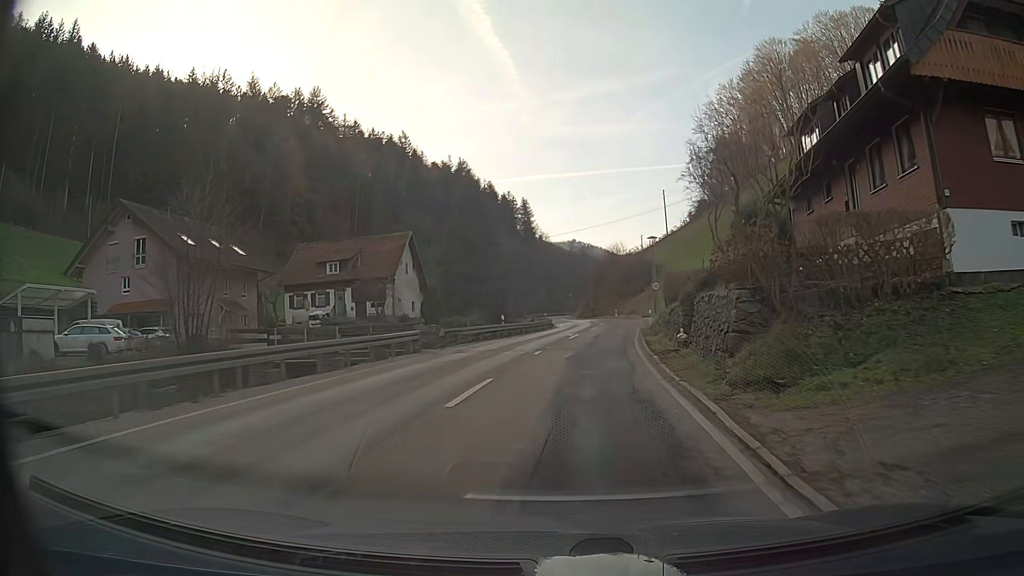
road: secondary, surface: asphalt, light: Day
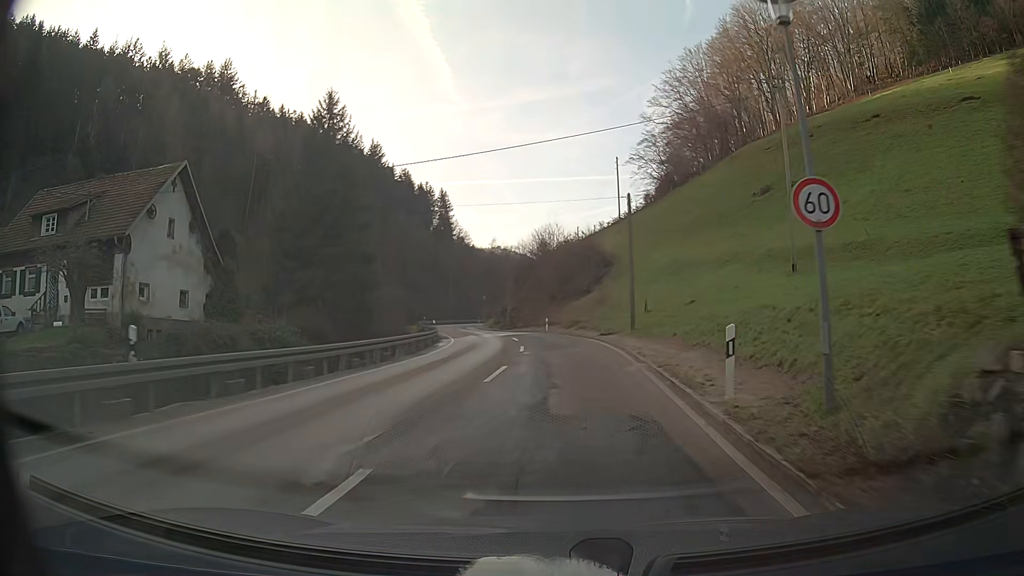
(+1.9, +31.7) m; +6°
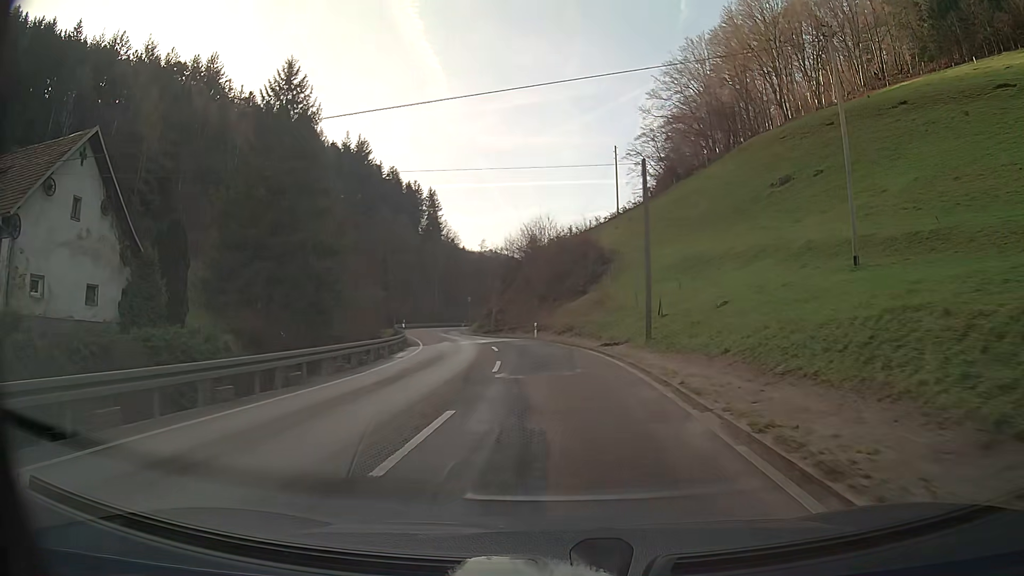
(0.0, +7.9) m; +1°
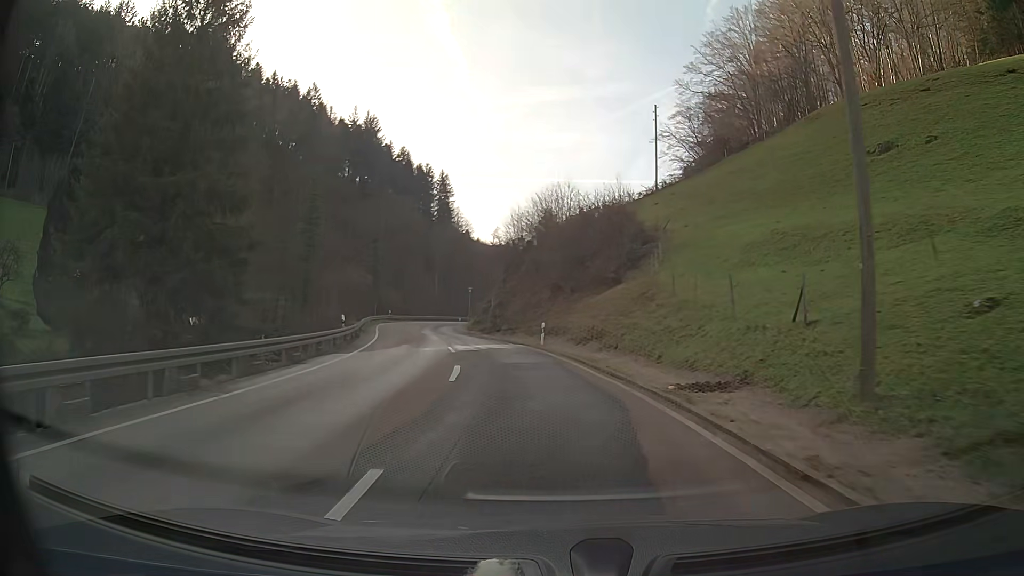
(-0.2, +15.8) m; -2°
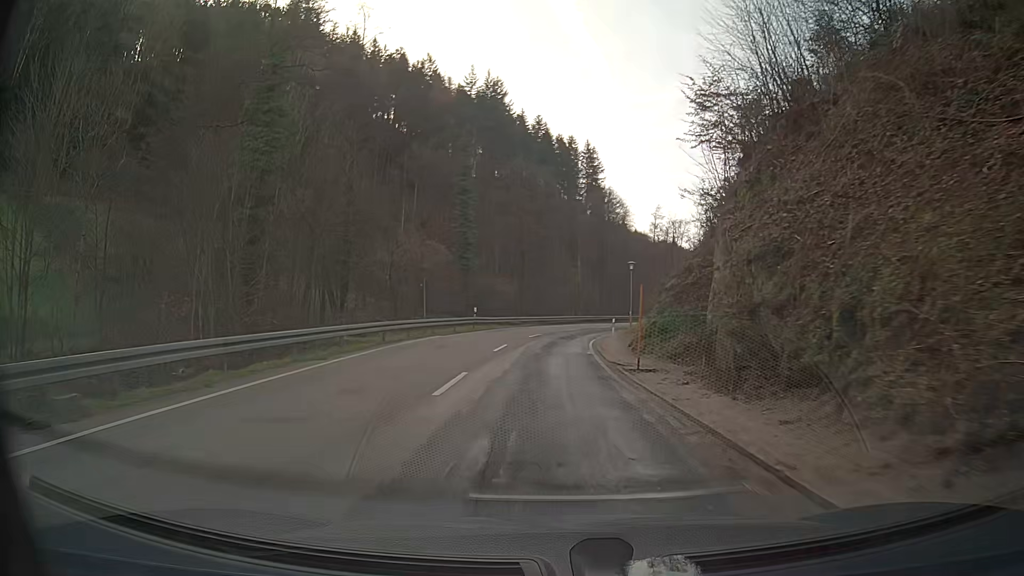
(-4.6, +39.0) m; -12°
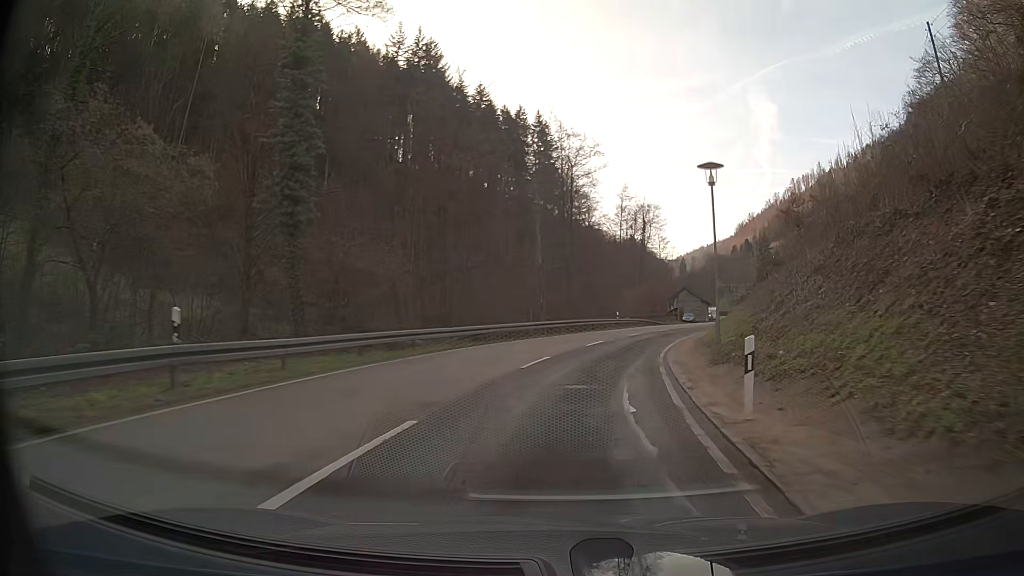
(+0.8, +31.0) m; +6°
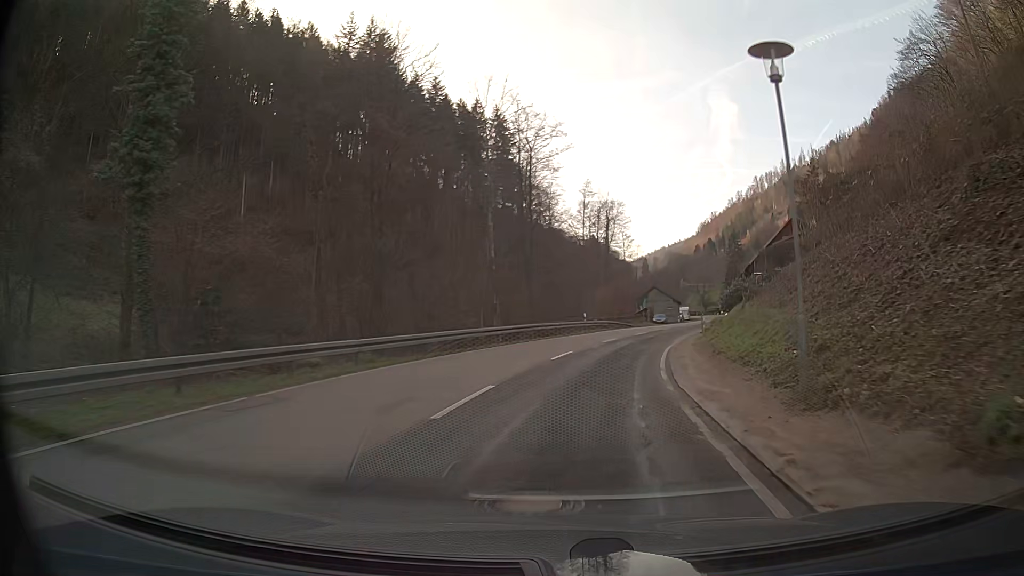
(+0.2, +7.5) m; +3°
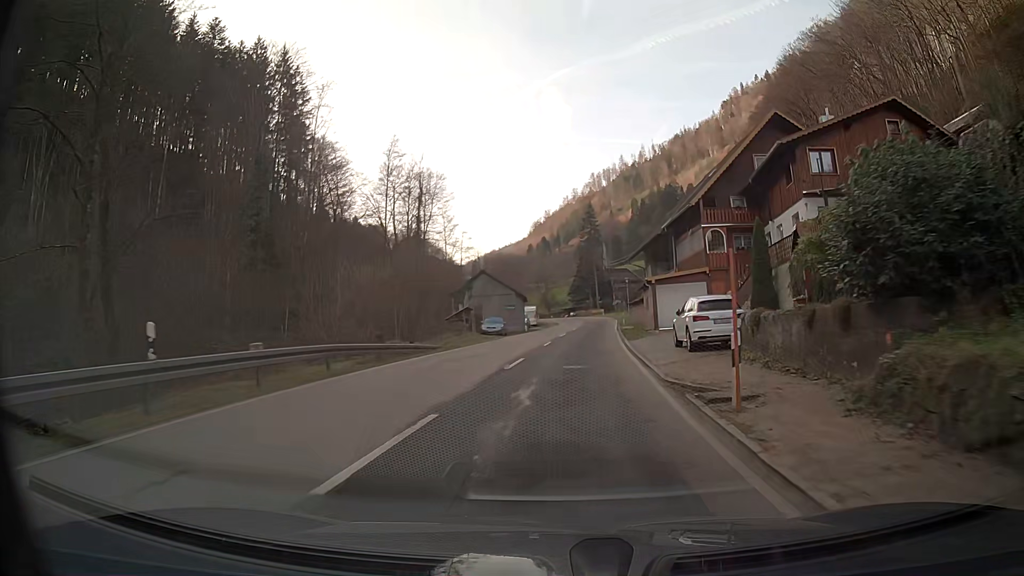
(+5.2, +38.7) m; +13°
